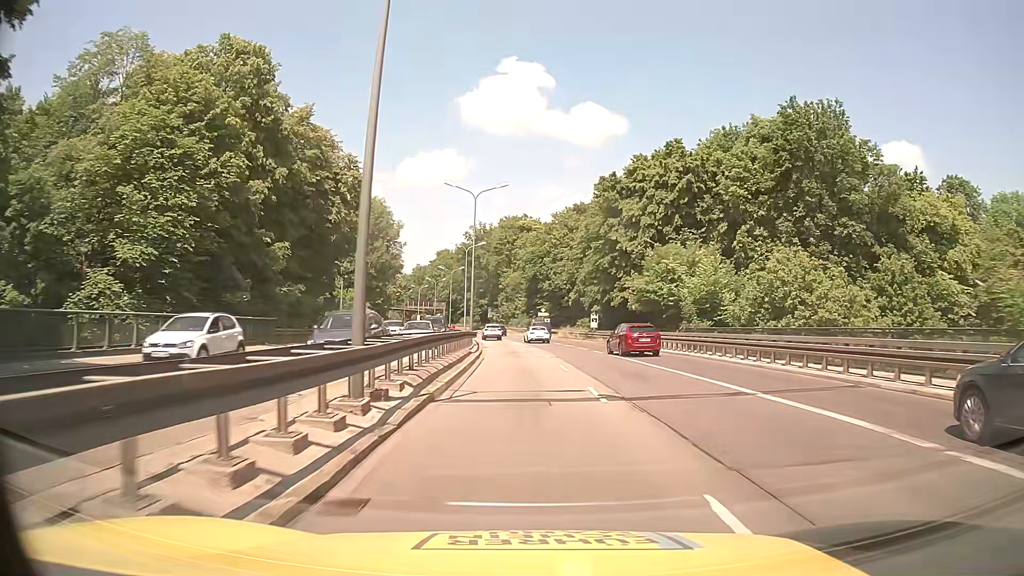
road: trunk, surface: asphalt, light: Day
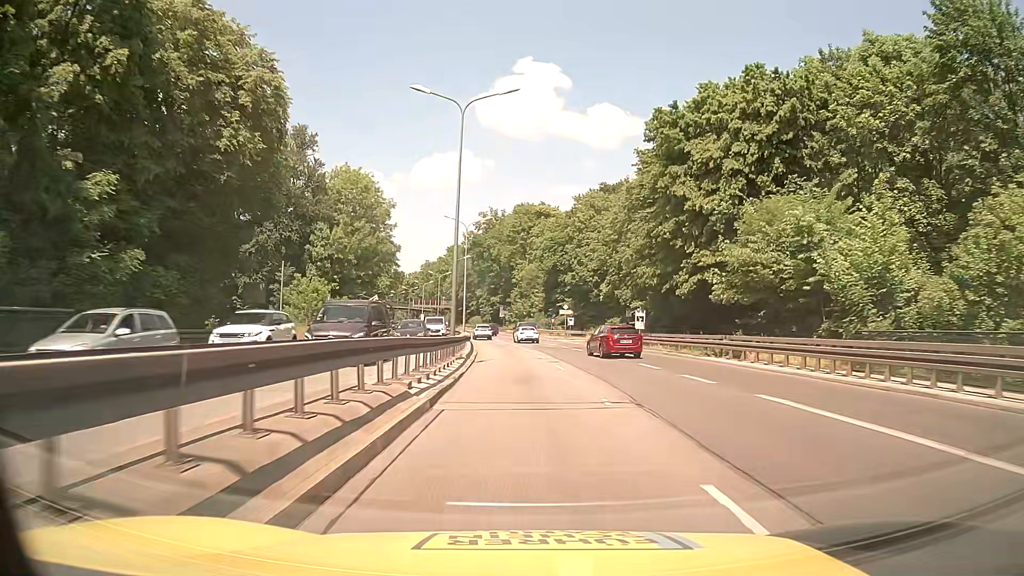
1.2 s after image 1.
(-0.4, +18.4) m; -2°
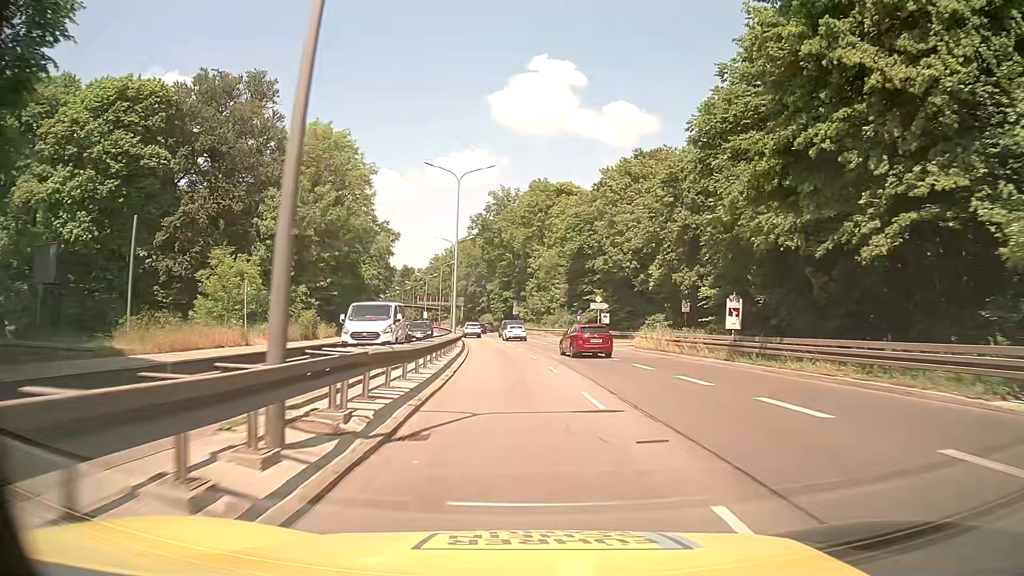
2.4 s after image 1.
(-0.2, +18.7) m; -1°
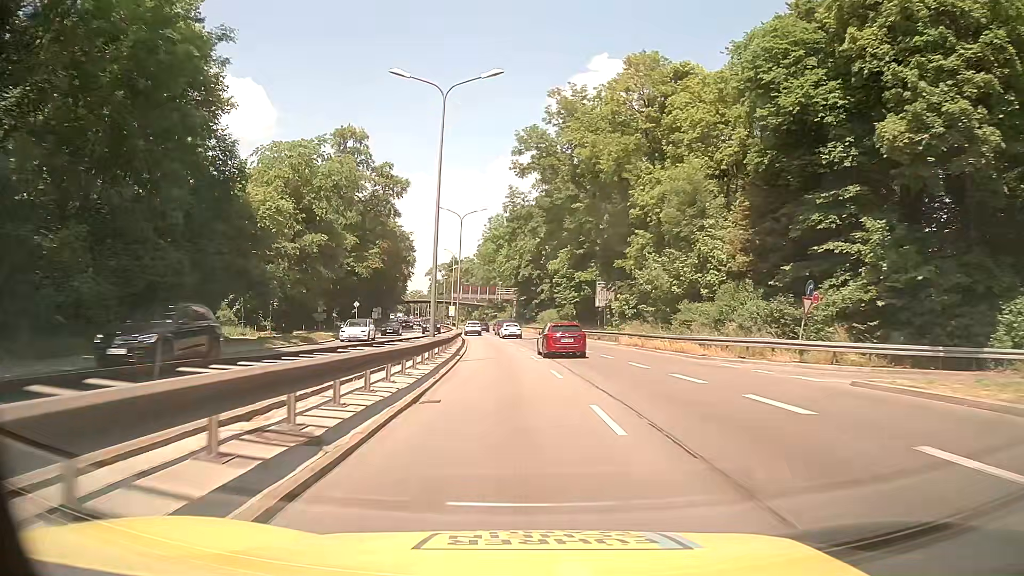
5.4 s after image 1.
(-2.6, +47.7) m; -6°
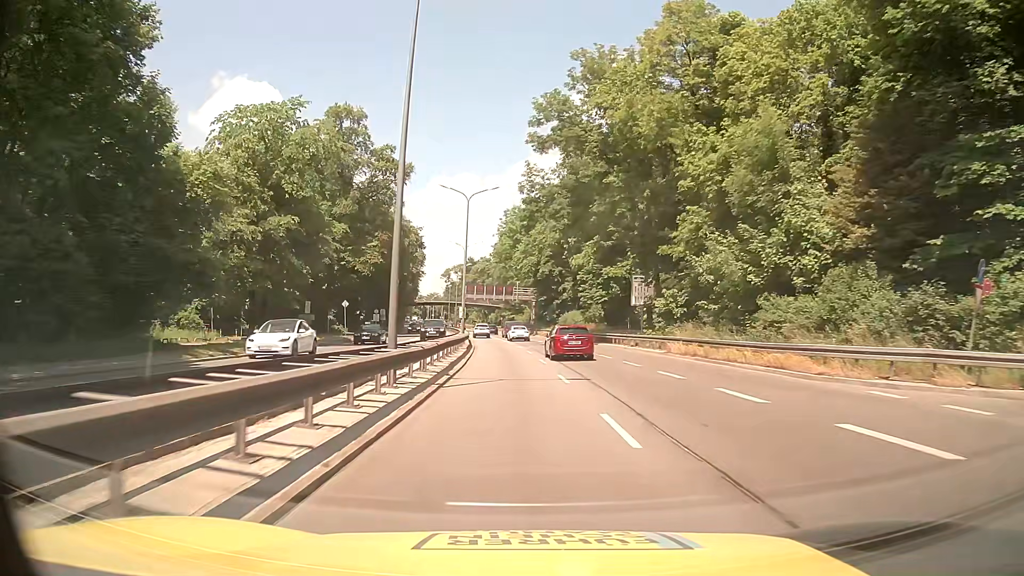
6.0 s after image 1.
(-0.1, +9.7) m; -1°
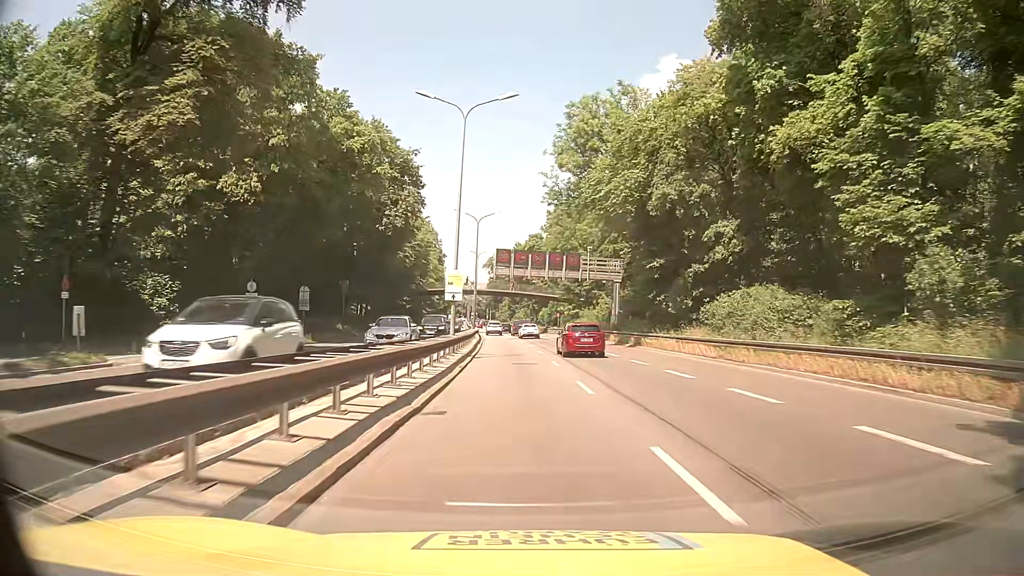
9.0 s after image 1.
(-2.6, +48.1) m; -5°
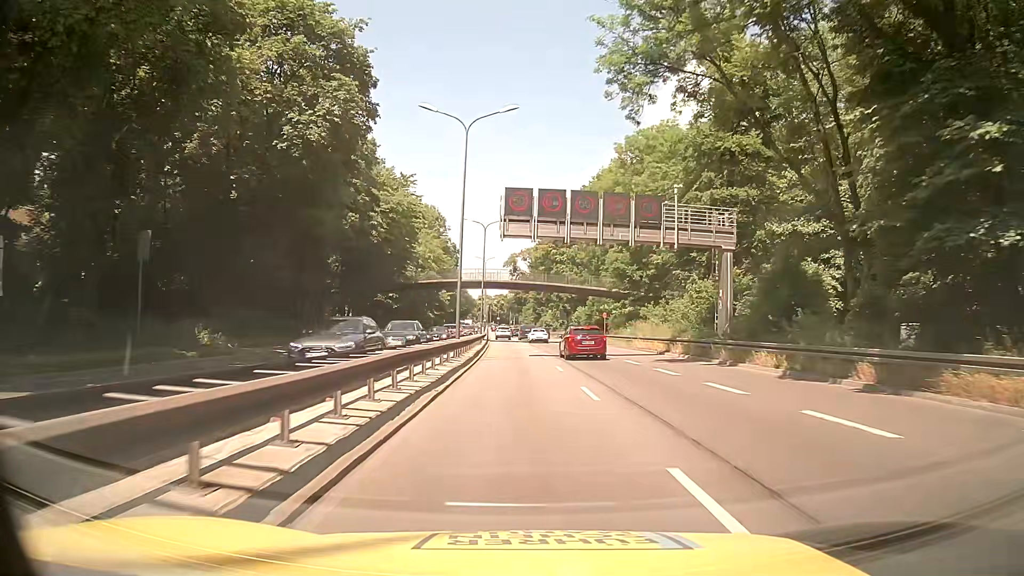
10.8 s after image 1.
(-0.5, +28.1) m; -2°
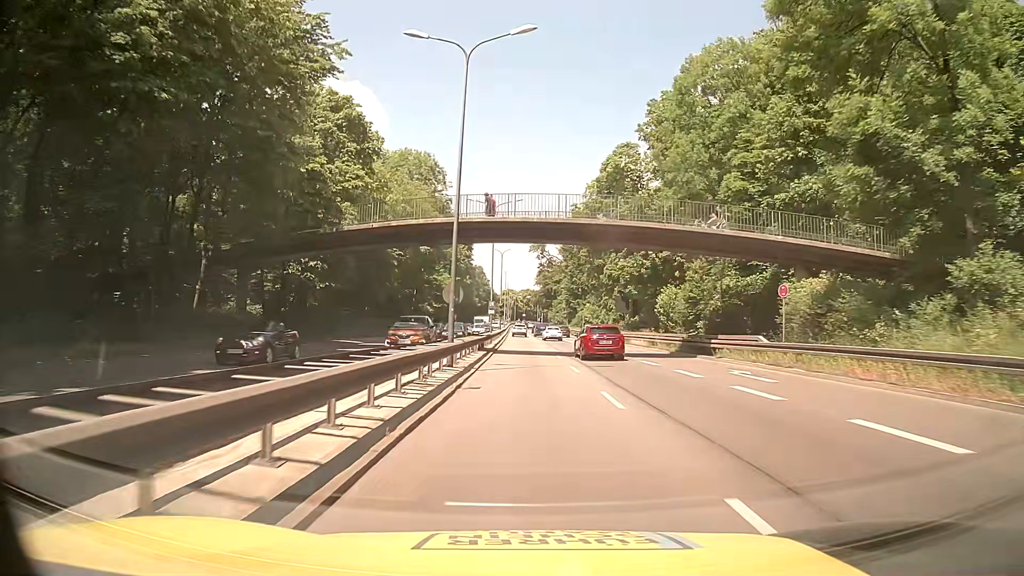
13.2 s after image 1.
(-0.9, +37.3) m; -2°
(0, +10) (0, +20) (0, +30) (0, +40) (-1, +50) (-1, +60) (-1, +70) (-1, +80) (-1, +90) (-2, +100) m
